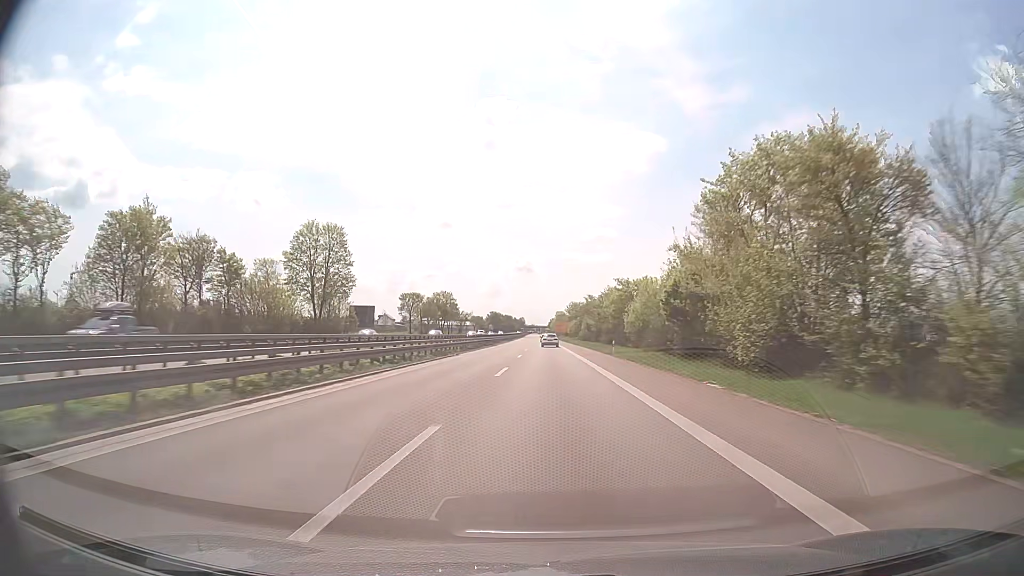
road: trunk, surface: asphalt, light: Day
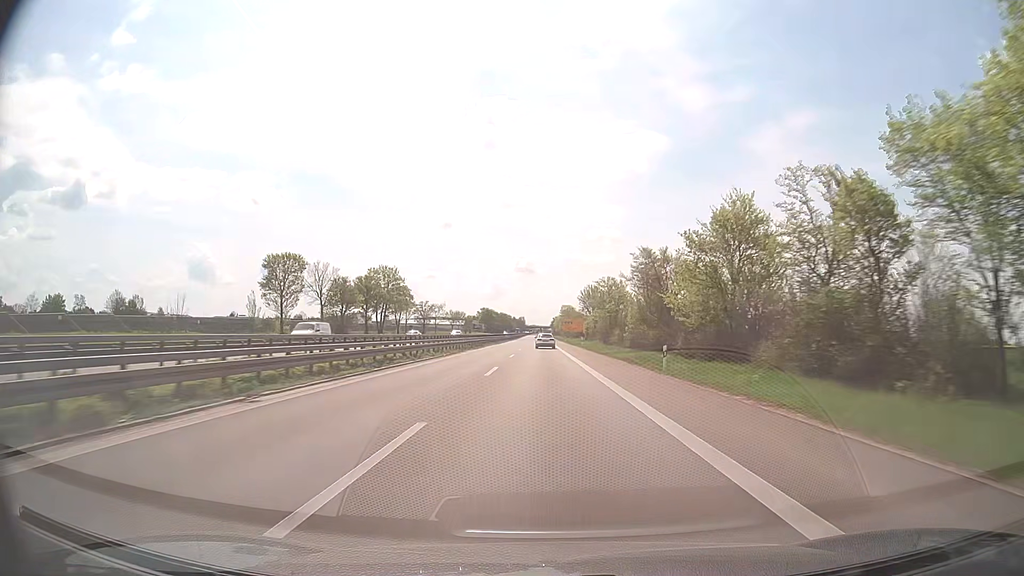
(-0.1, +71.6) m; 0°
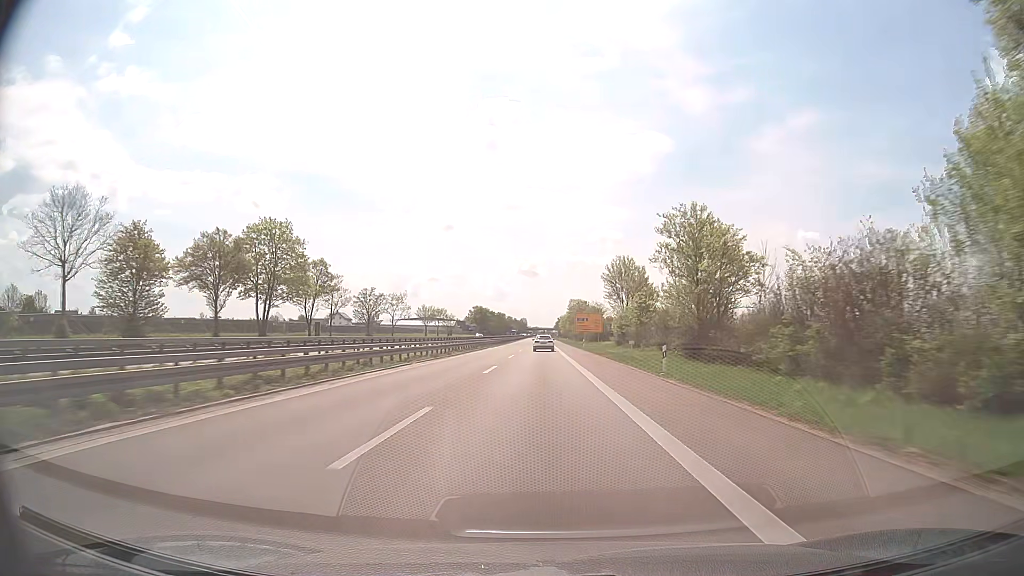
(-0.1, +51.5) m; 0°
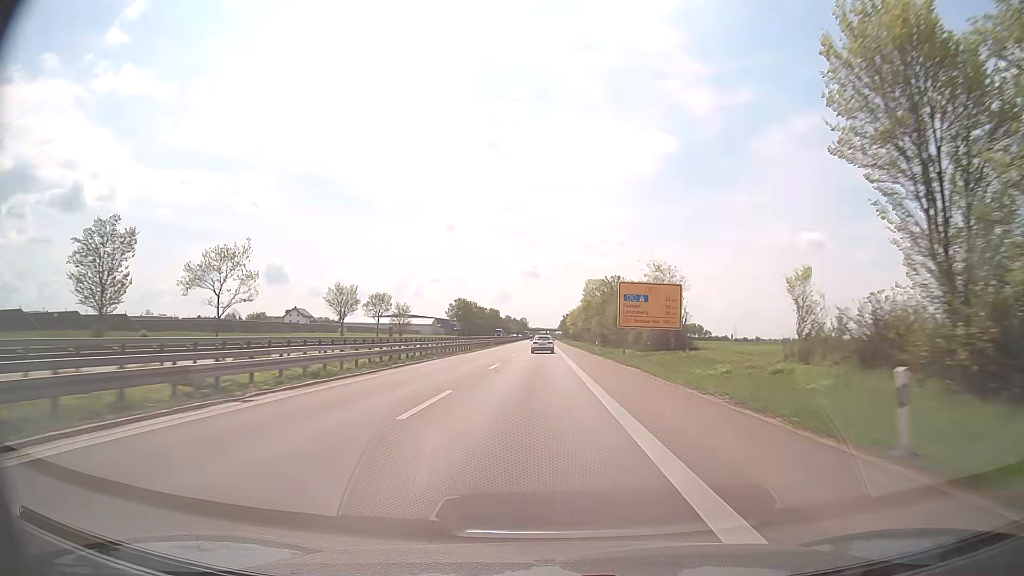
(-0.1, +67.8) m; 0°
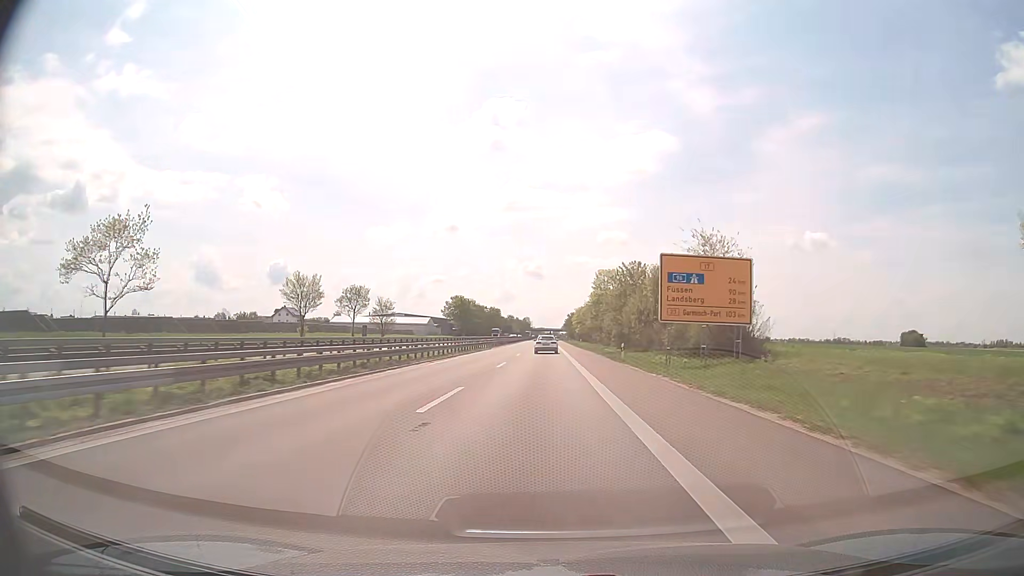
(0.0, +16.9) m; 0°
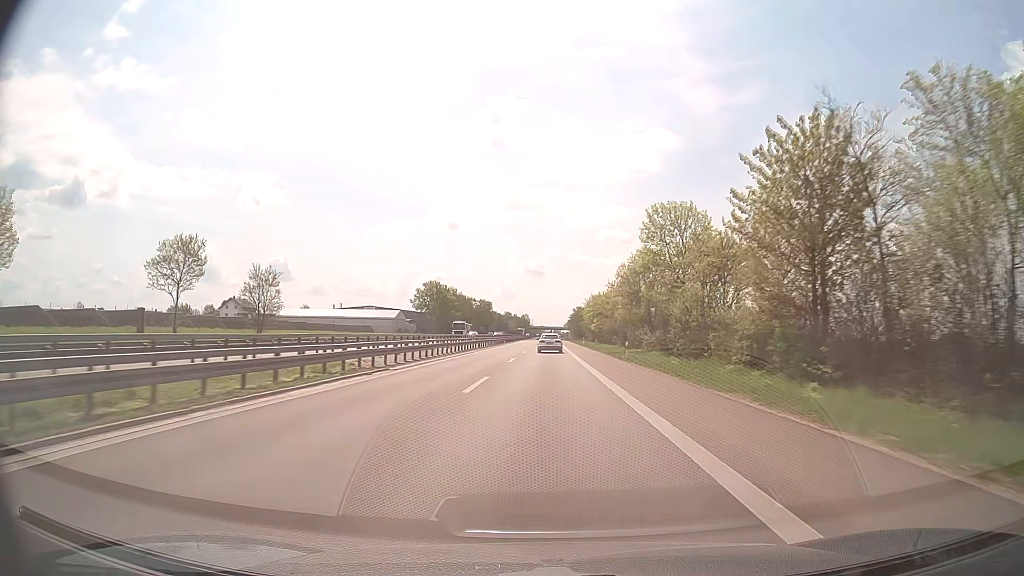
(-0.2, +50.6) m; 0°
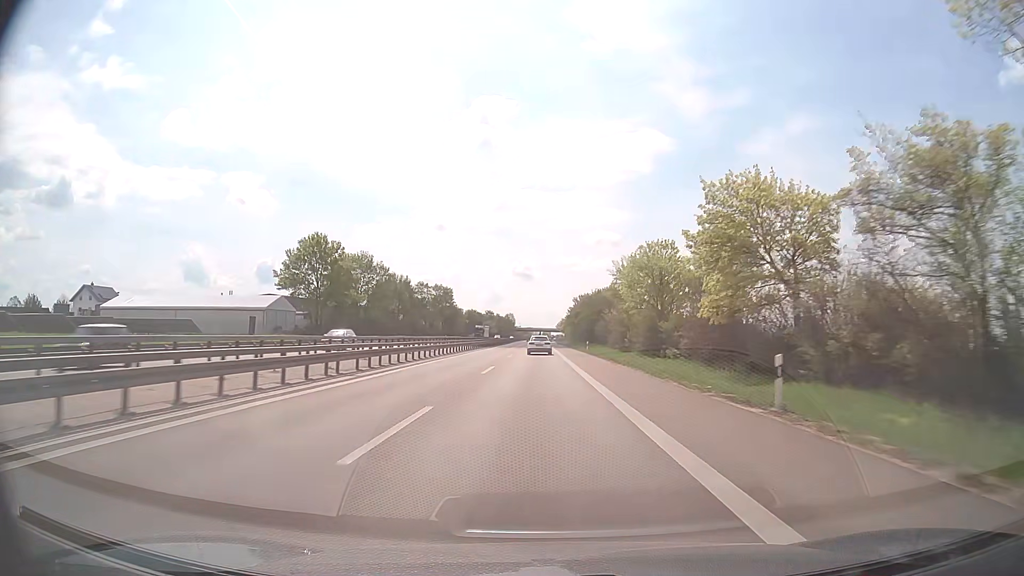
(+0.6, +80.5) m; +1°
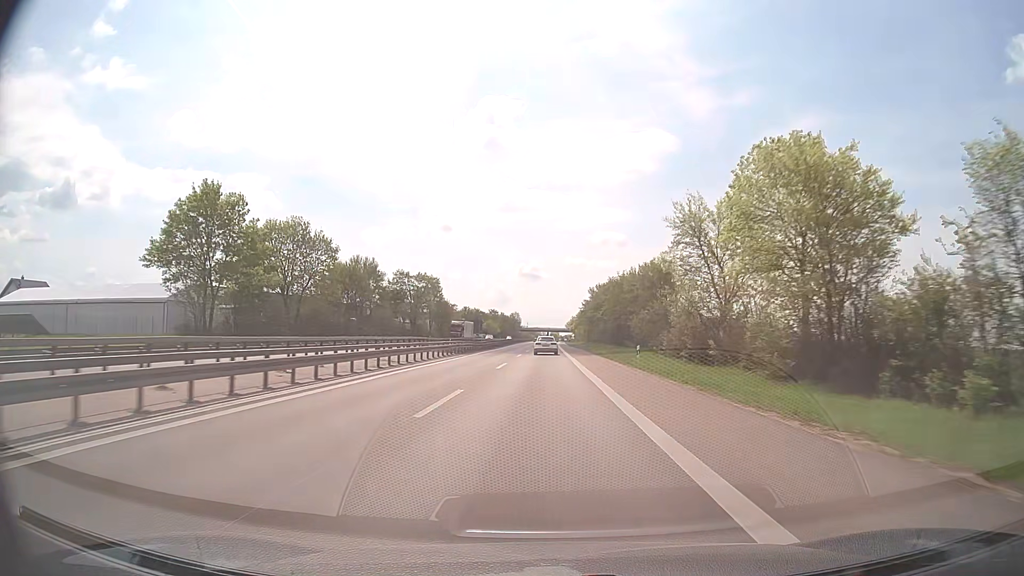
(-0.1, +31.6) m; -1°
(0, +10) (0, +20) (0, +30) (0, +40) (0, +50) (0, +60) (0, +70) (0, +80) (0, +90) (+1, +100) m
